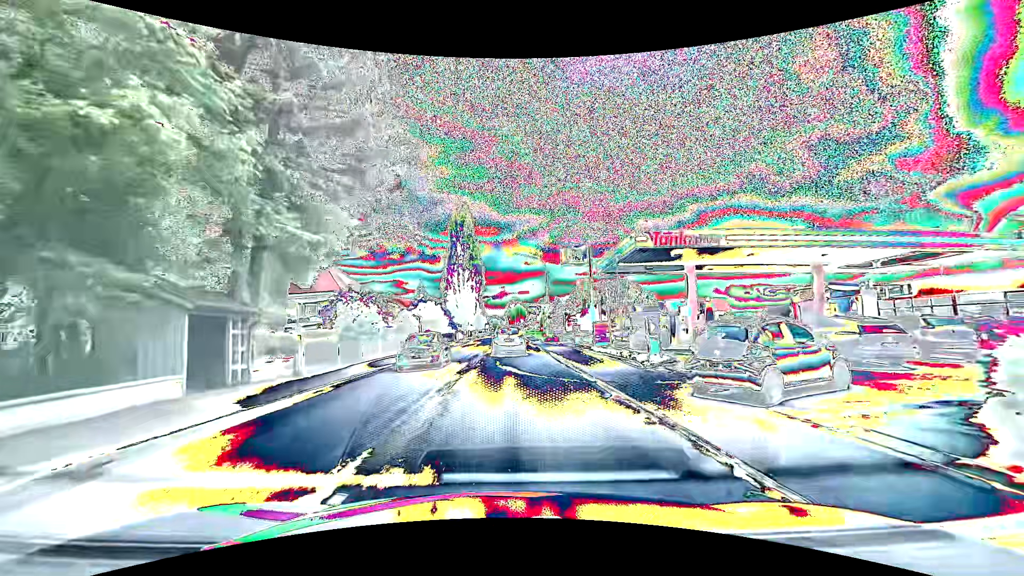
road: primary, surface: asphalt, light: Day
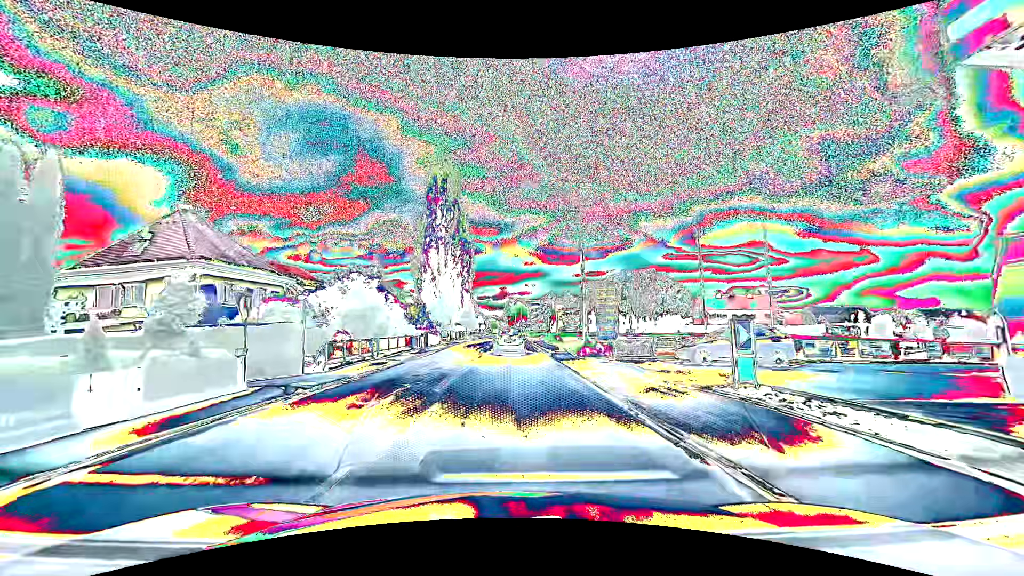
(+0.1, +26.4) m; 0°
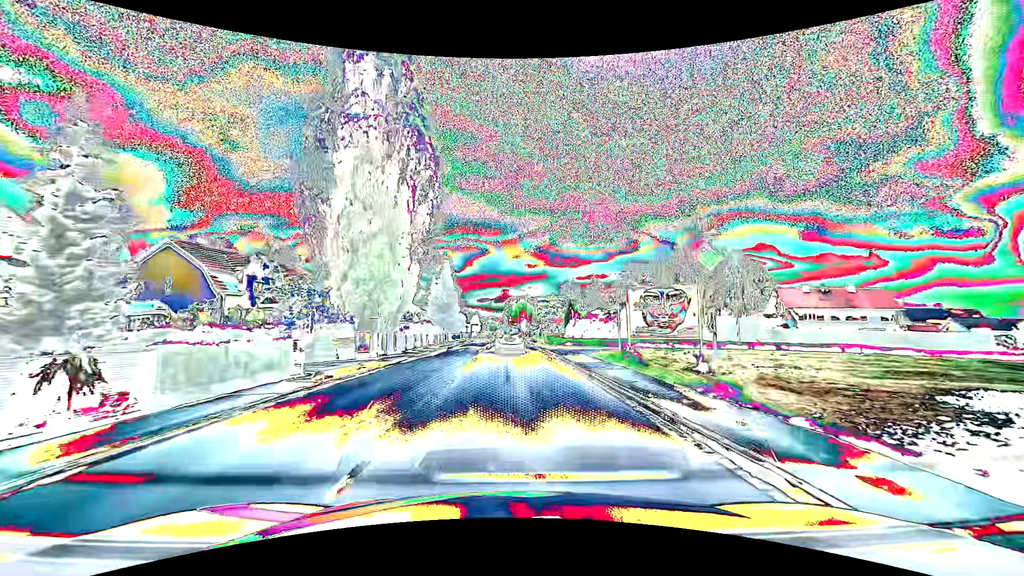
(-0.5, +36.2) m; 0°
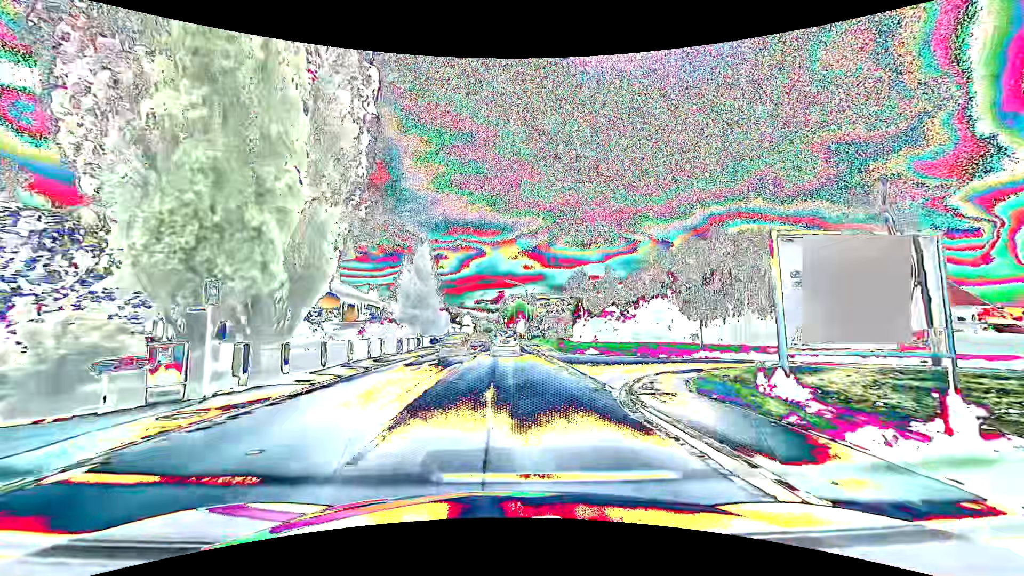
(+0.1, +15.1) m; +1°
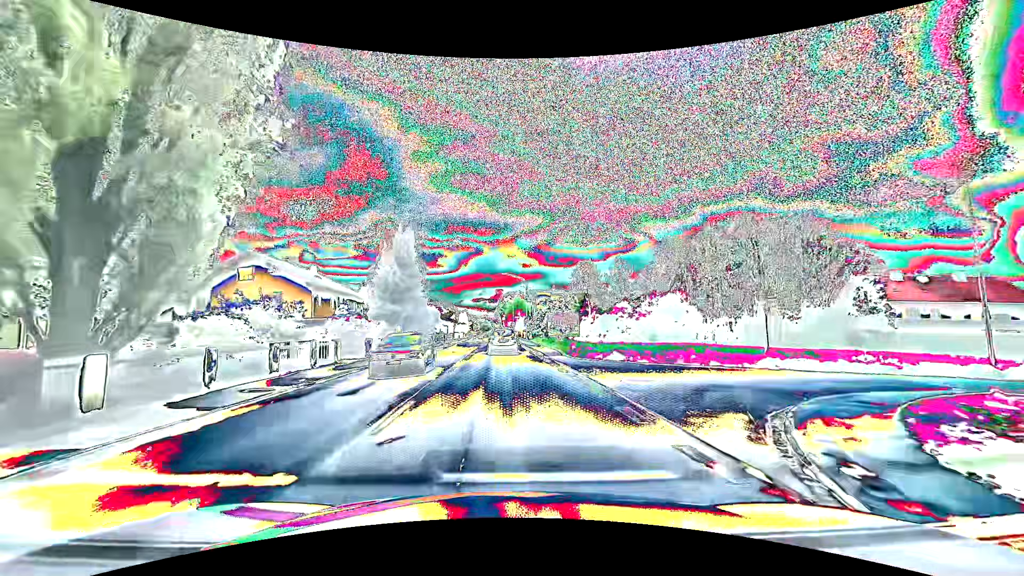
(0.0, +7.6) m; 0°
(0, +10) (0, +20) (0, +30) (-1, +40) (-1, +50) (-1, +60) (-1, +70) (-2, +80) (-2, +90) (-2, +100) m
